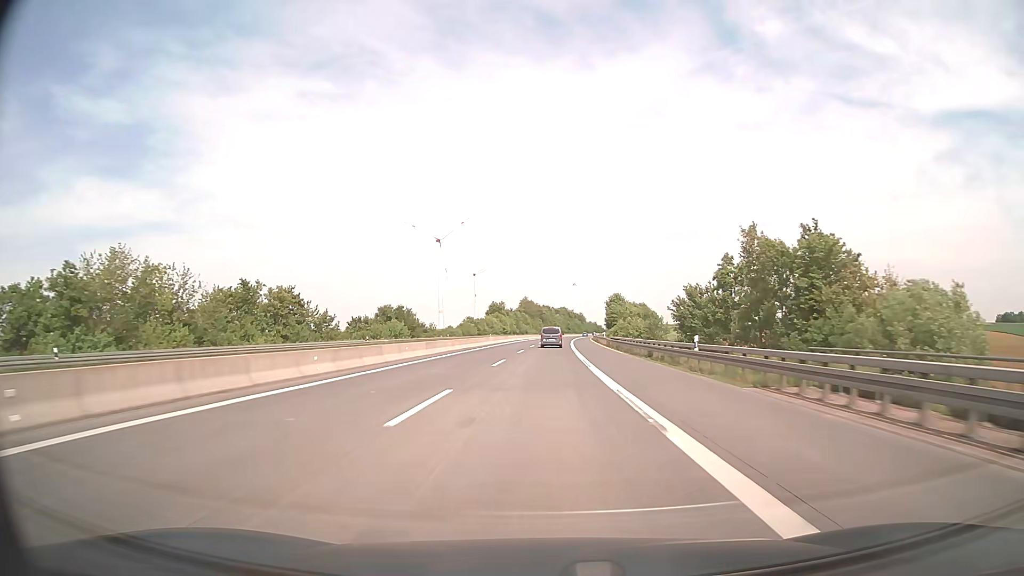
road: motorway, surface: asphalt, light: Day
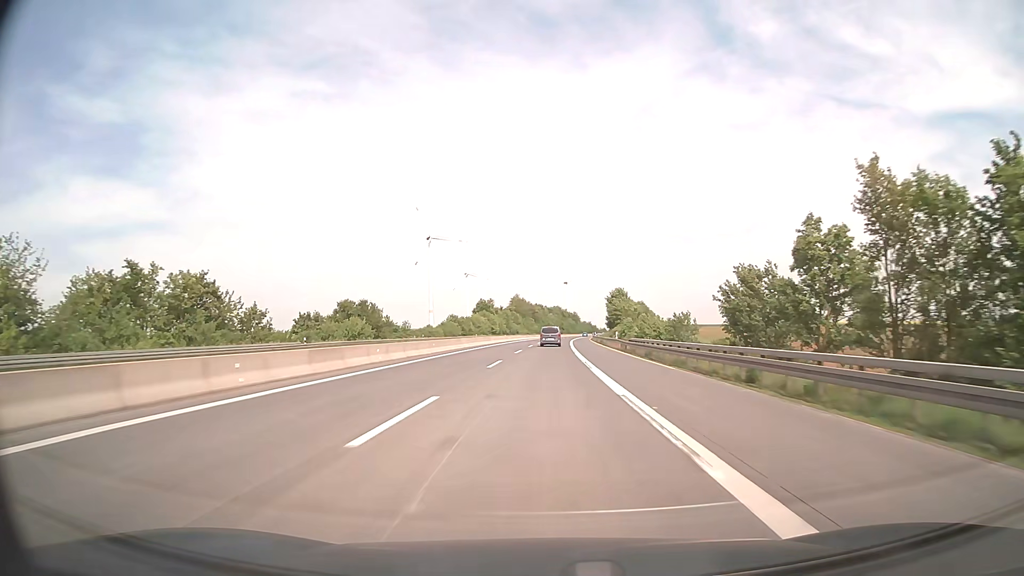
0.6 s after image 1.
(+0.1, +19.8) m; +1°
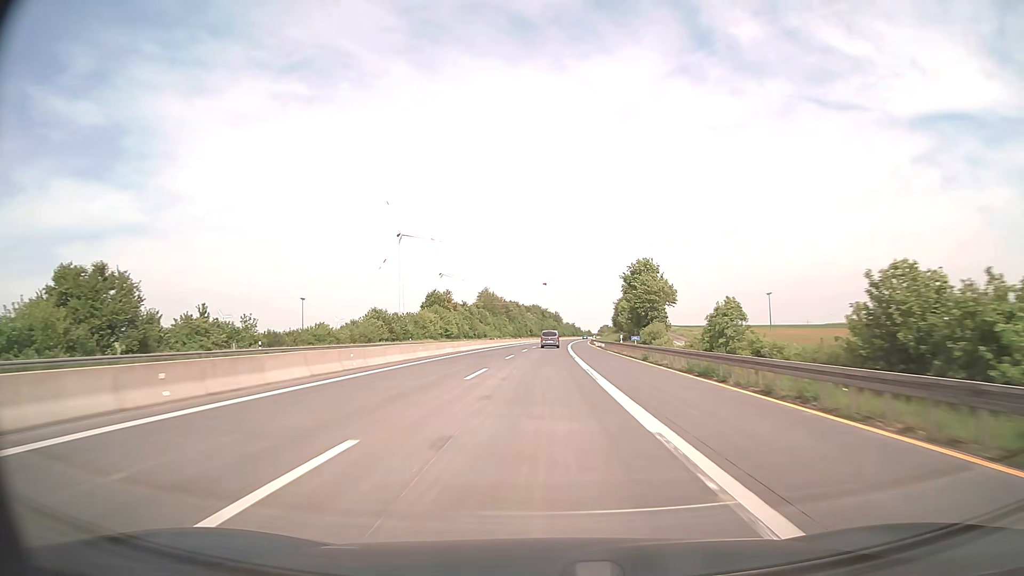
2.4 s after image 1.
(+1.1, +59.3) m; +2°
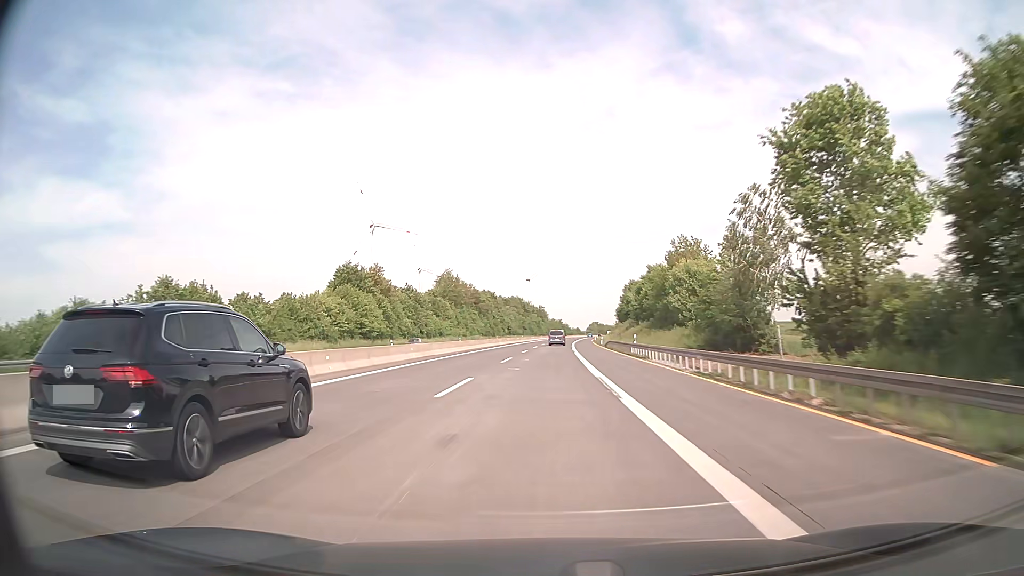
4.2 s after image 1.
(+0.8, +59.4) m; +1°
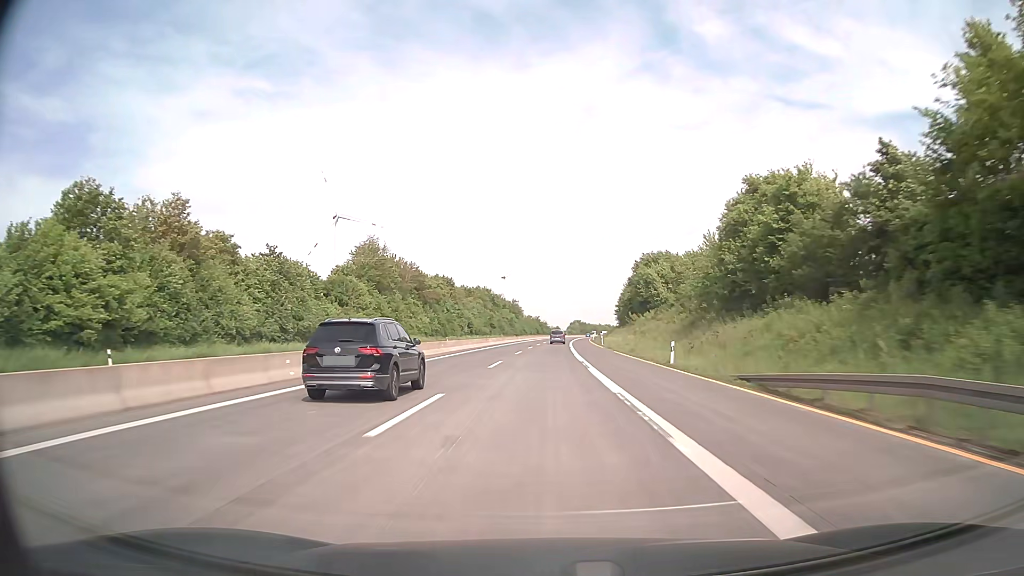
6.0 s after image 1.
(+1.0, +59.5) m; +2°
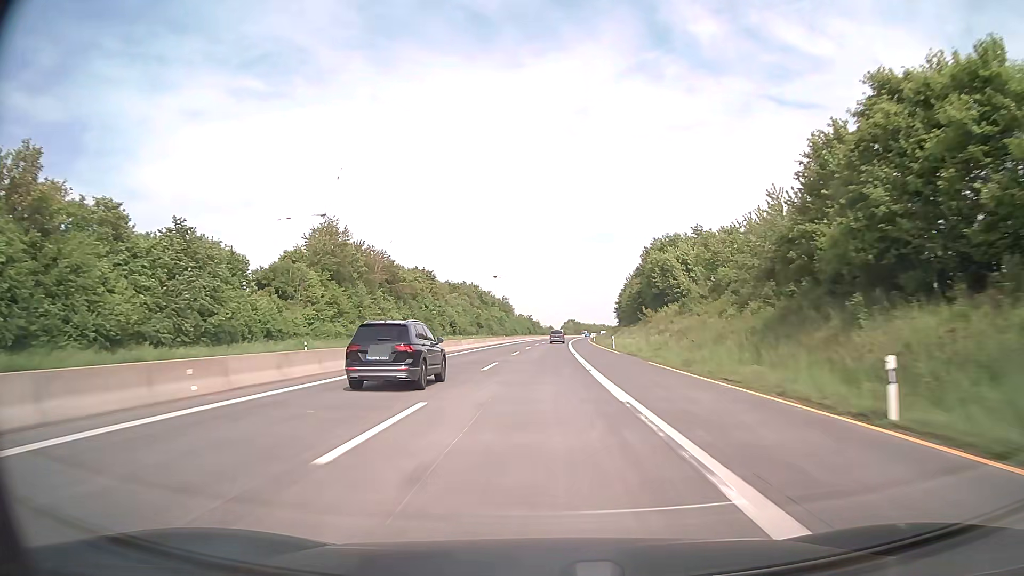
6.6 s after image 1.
(+0.1, +19.8) m; +1°
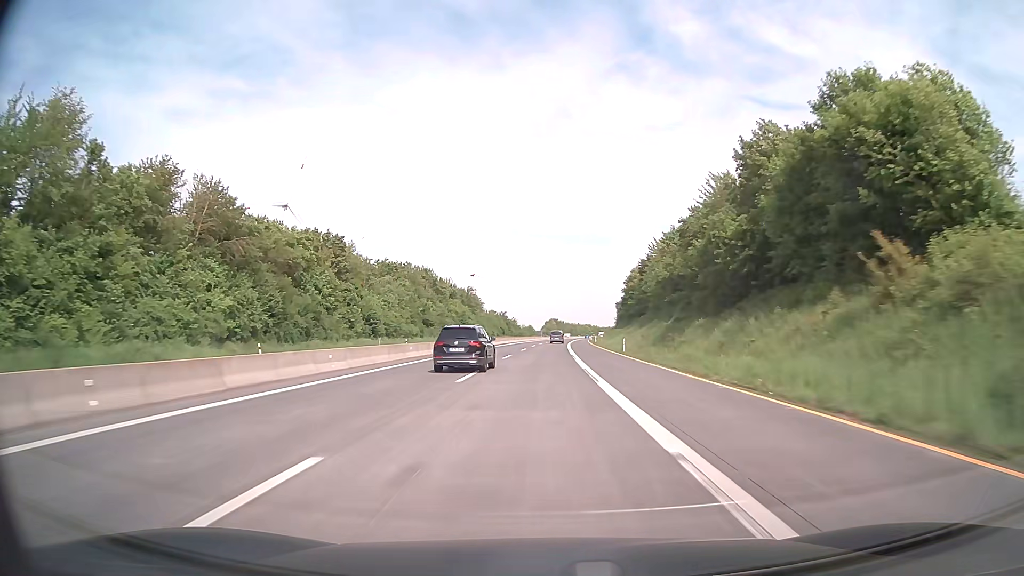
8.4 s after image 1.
(+0.9, +59.5) m; +2°
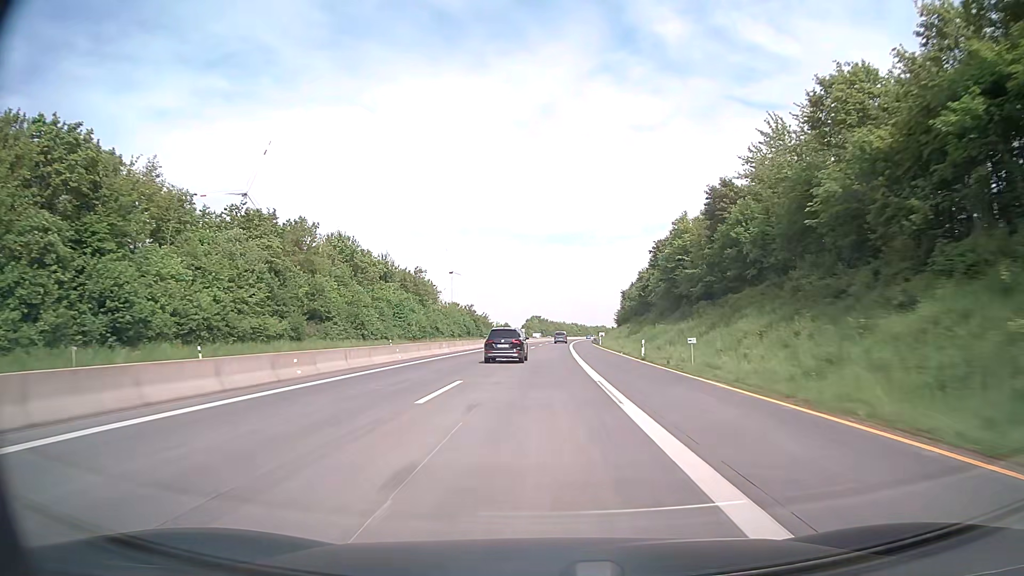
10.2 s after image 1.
(+0.8, +59.6) m; +2°
(0, +10) (0, +20) (0, +30) (0, +40) (+1, +50) (+1, +60) (+1, +70) (+2, +80) (+2, +90) (+2, +100) m
